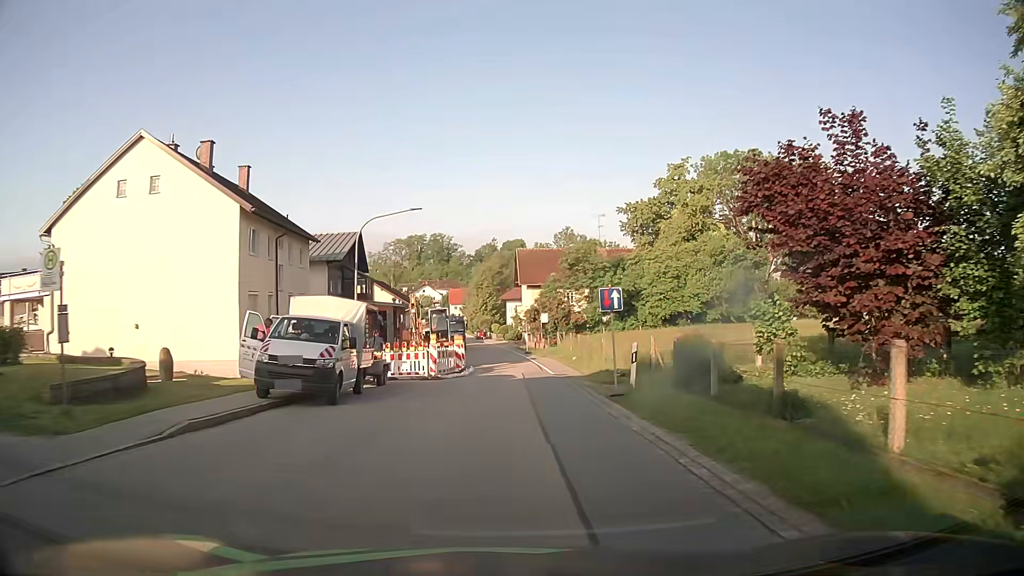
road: tertiary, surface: asphalt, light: Day
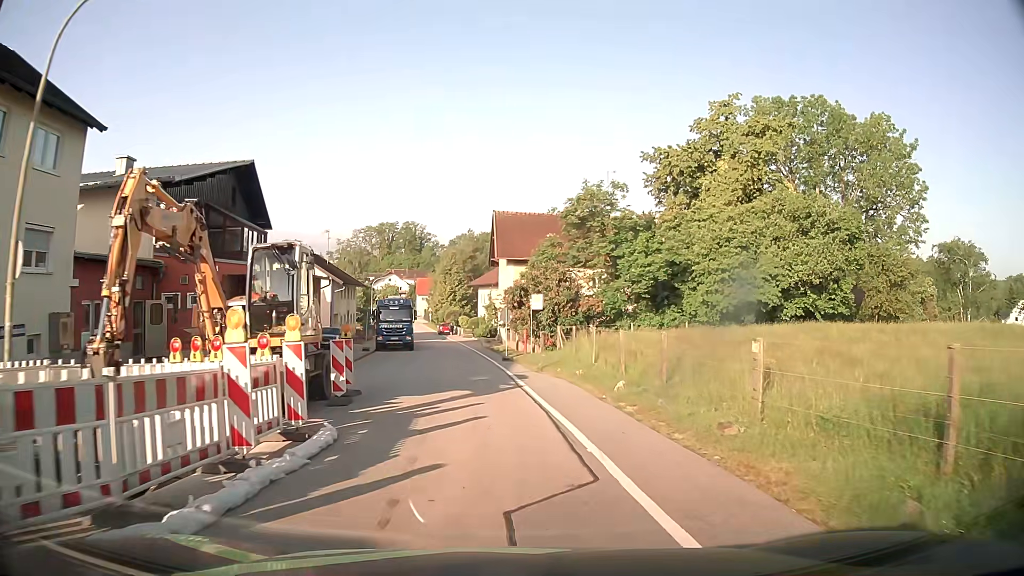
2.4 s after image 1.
(+0.4, +22.0) m; +2°
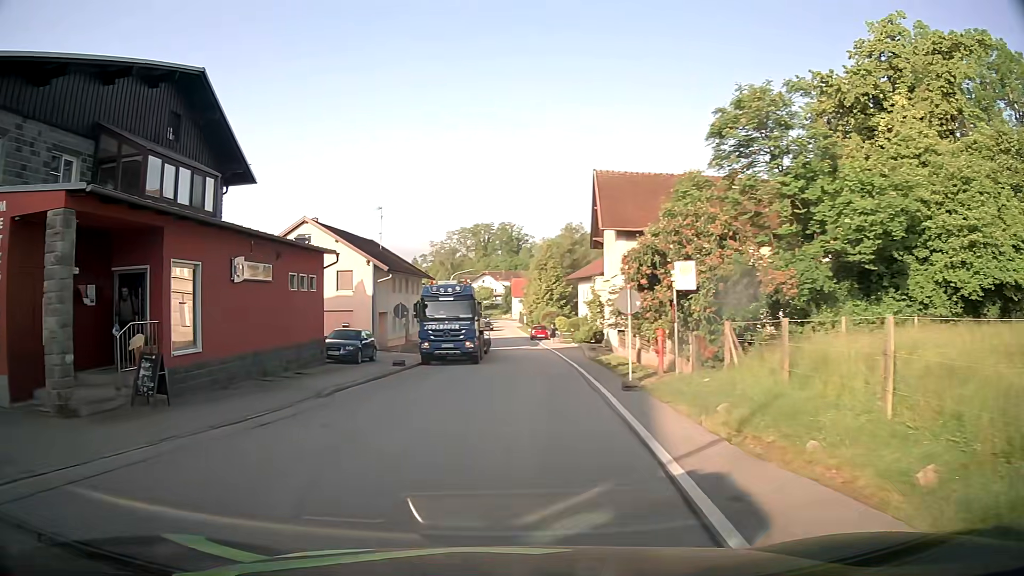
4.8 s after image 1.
(-0.2, +15.3) m; -7°
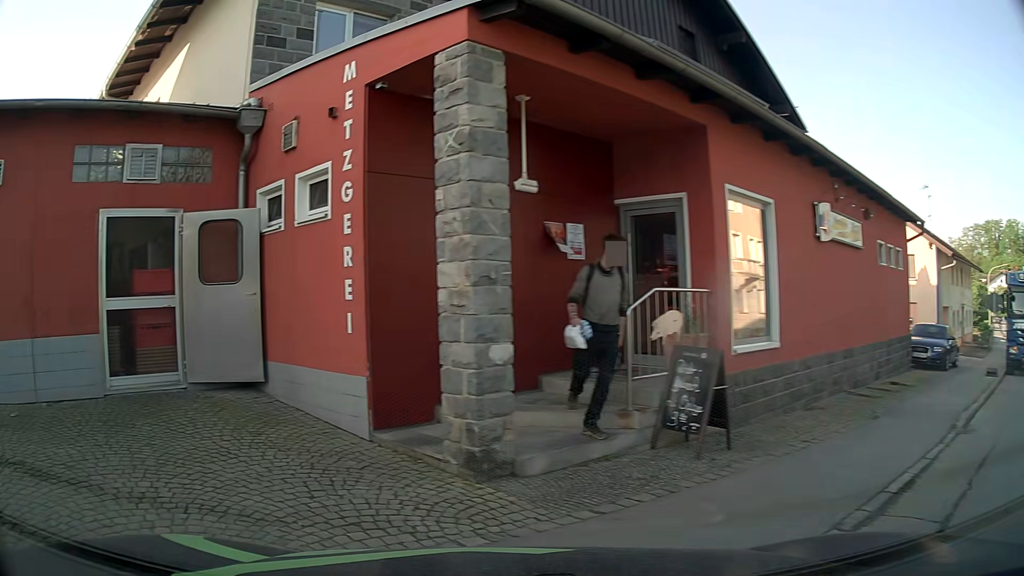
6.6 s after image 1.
(-2.2, +6.1) m; -45°
